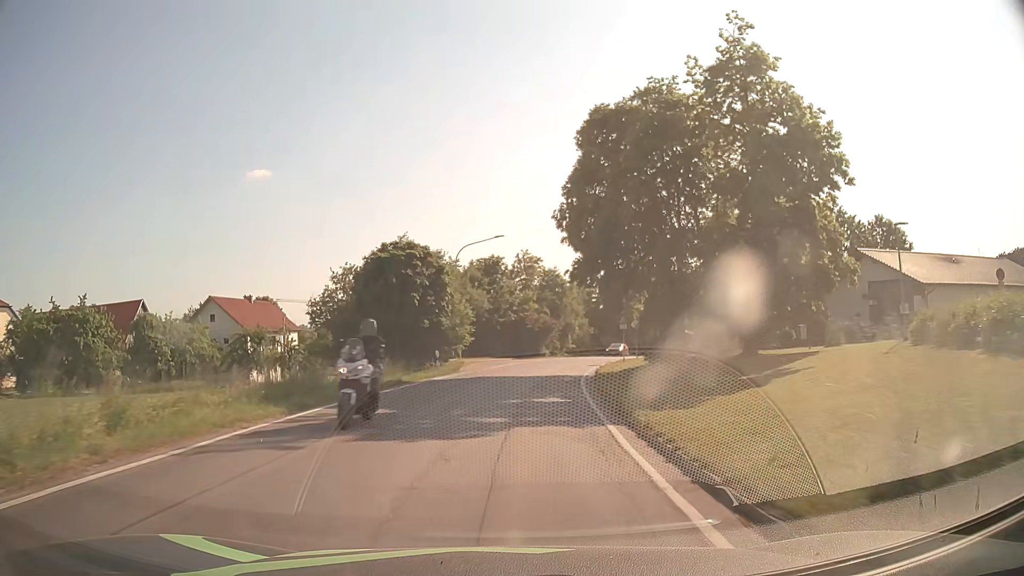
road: secondary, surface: asphalt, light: Day
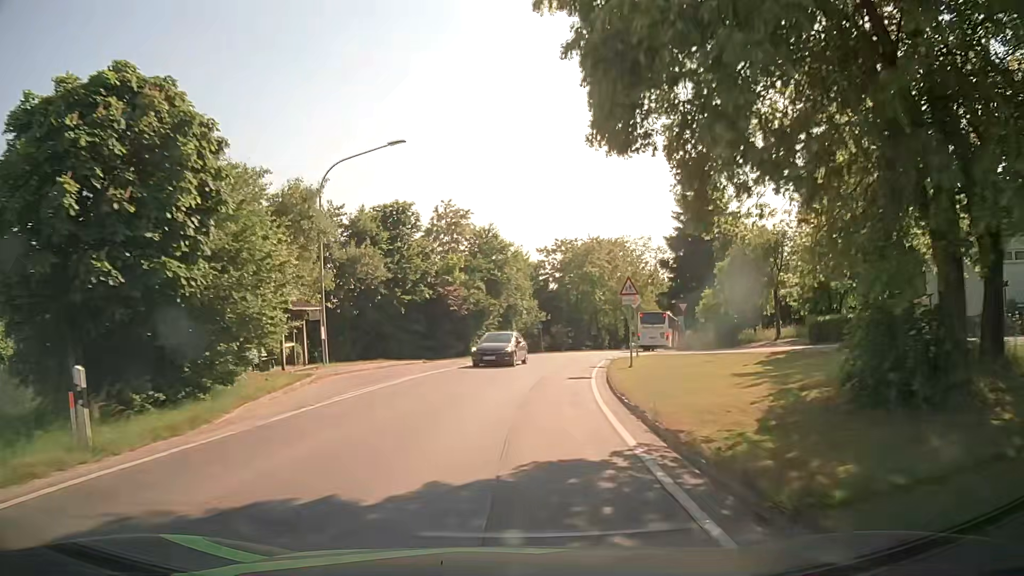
(+1.0, +23.0) m; +6°
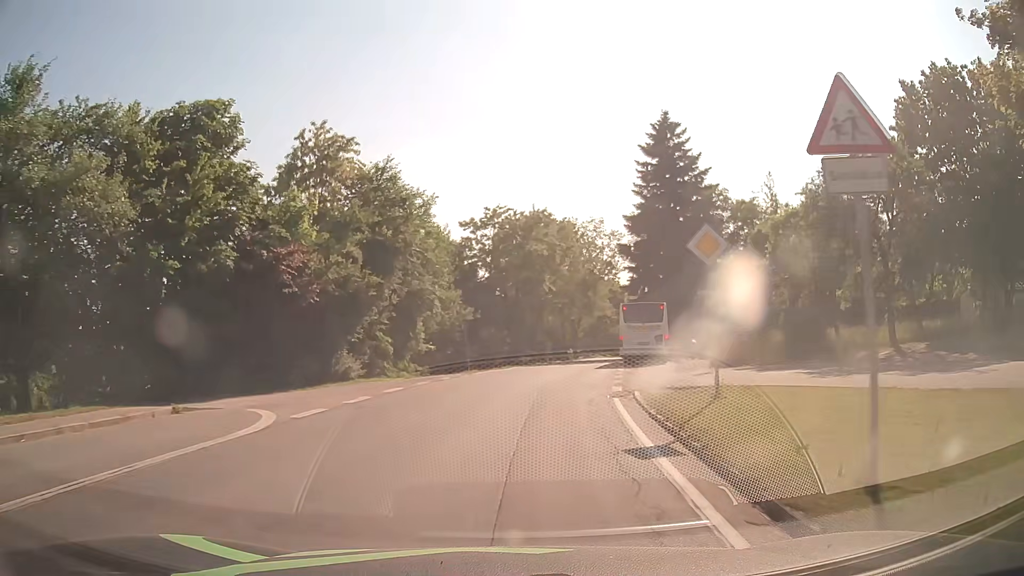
(+1.0, +20.1) m; +6°
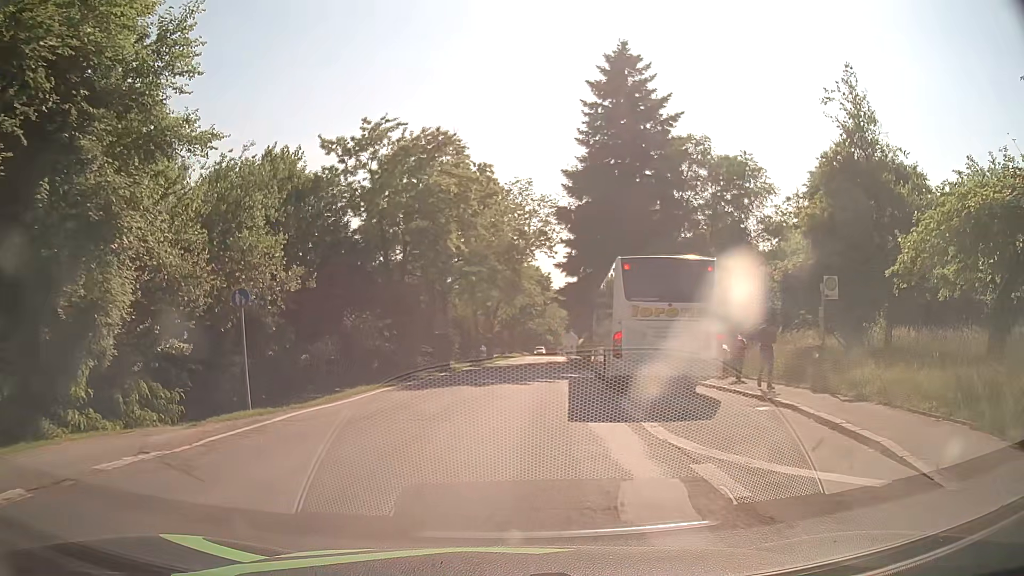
(+1.2, +19.4) m; +7°
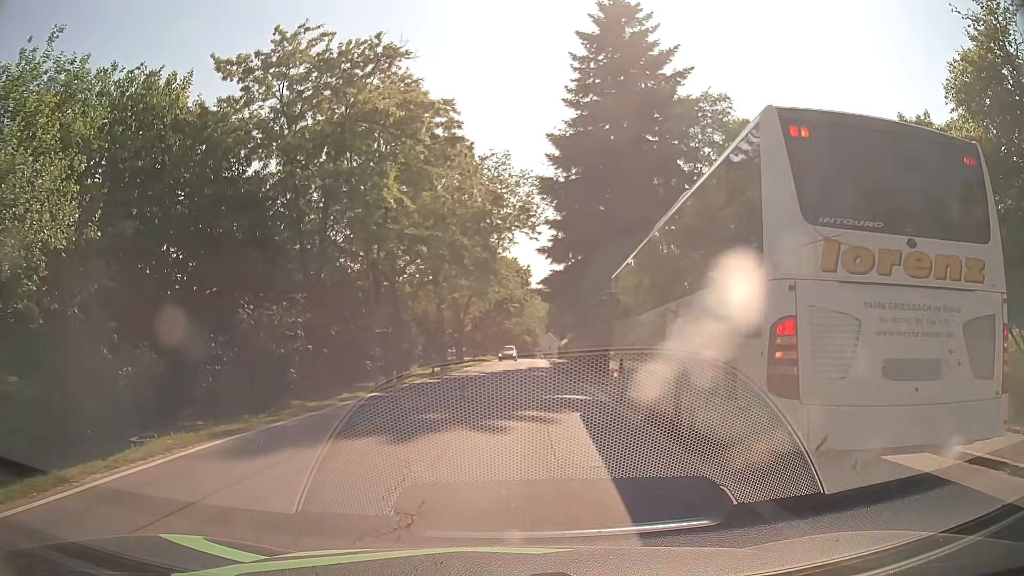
(+0.3, +10.0) m; +1°
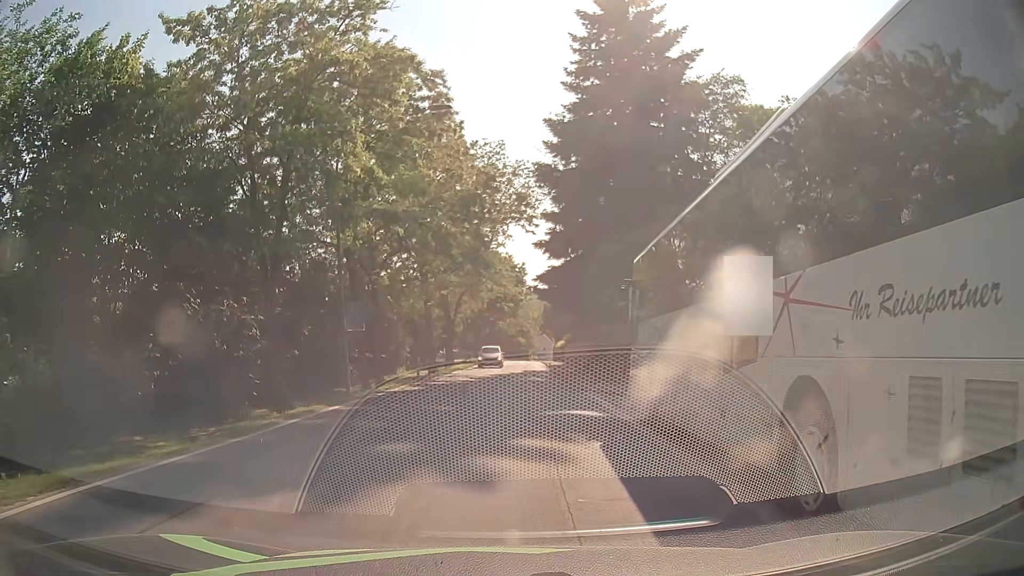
(+0.1, +3.6) m; +1°
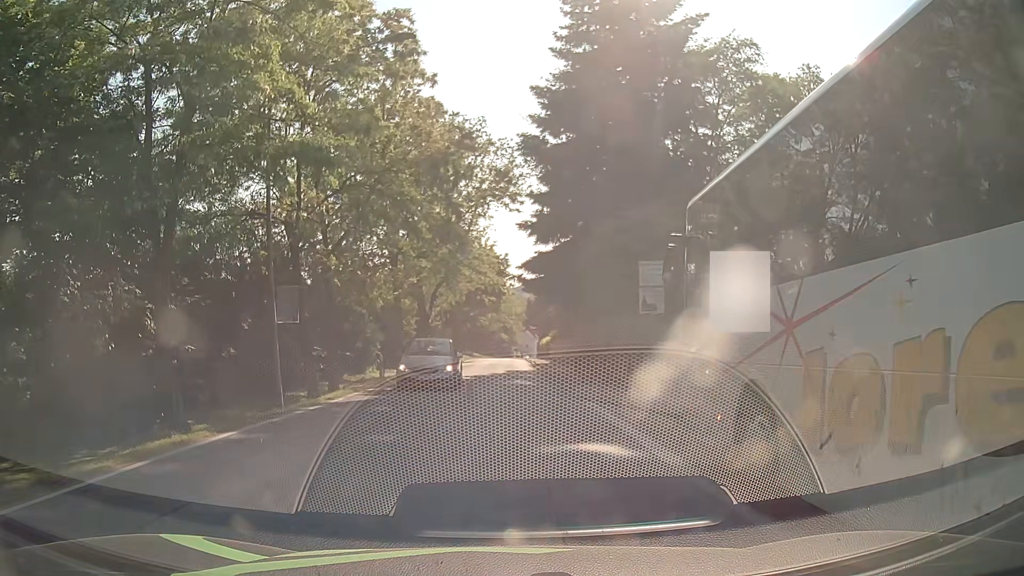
(+0.1, +5.1) m; 0°
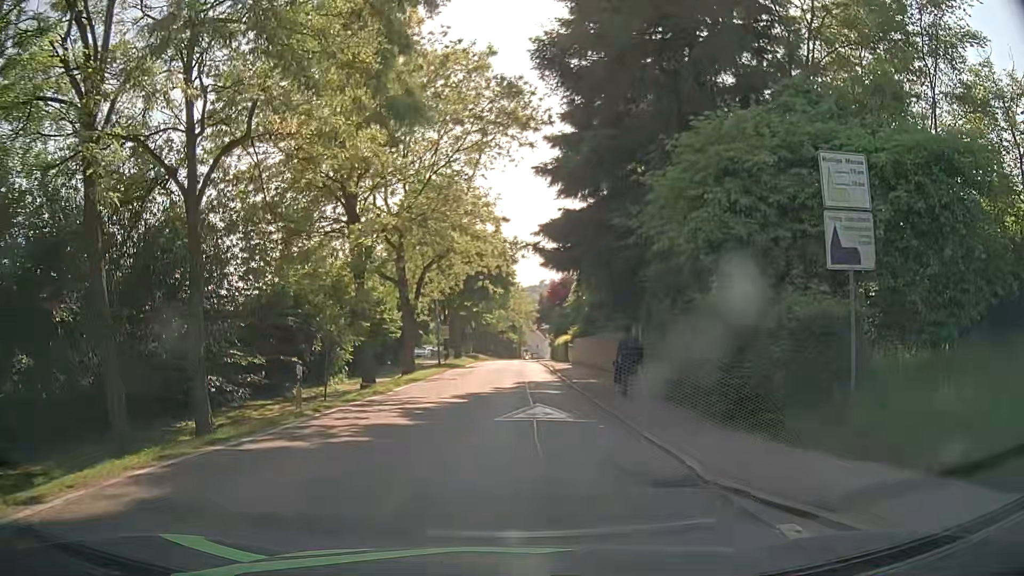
(+0.4, +12.0) m; +1°
(0, +10) (0, +20) (0, +30) (+1, +40) (+1, +50) (+1, +60) (+2, +70) (+2, +80) (+3, +90) (+3, +100) m
